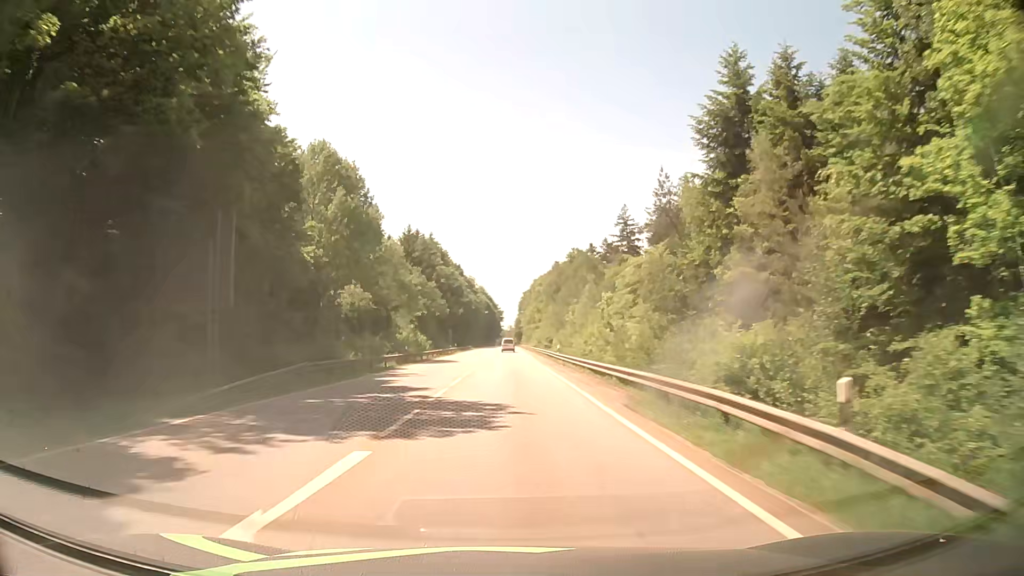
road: secondary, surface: asphalt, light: Day
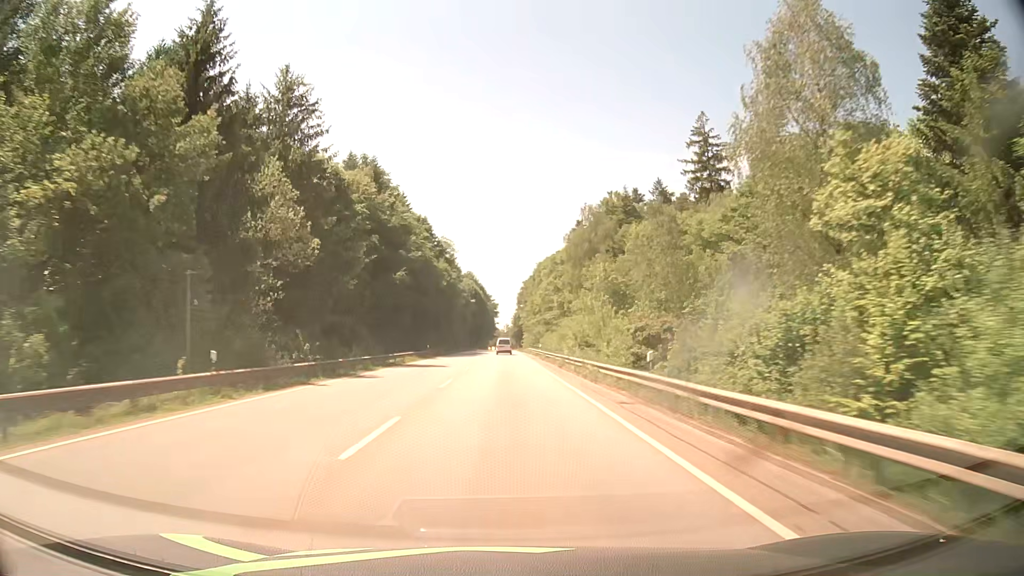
(+0.5, +74.8) m; +1°
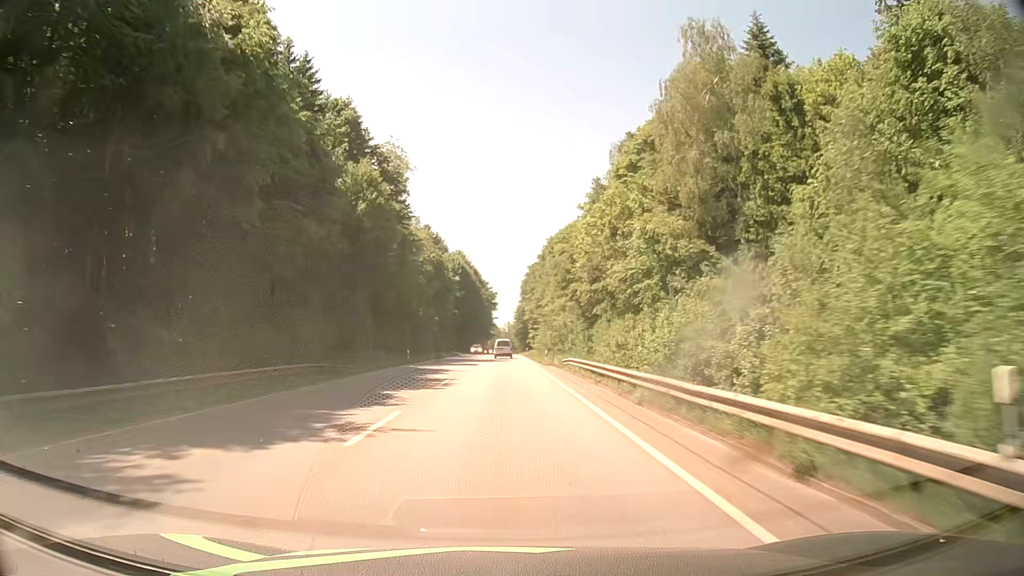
(0.0, +59.3) m; 0°
(0, +10) (0, +20) (0, +30) (0, +40) (0, +50) (0, +60) (0, +70) (0, +80) (0, +90) (0, +100) m
